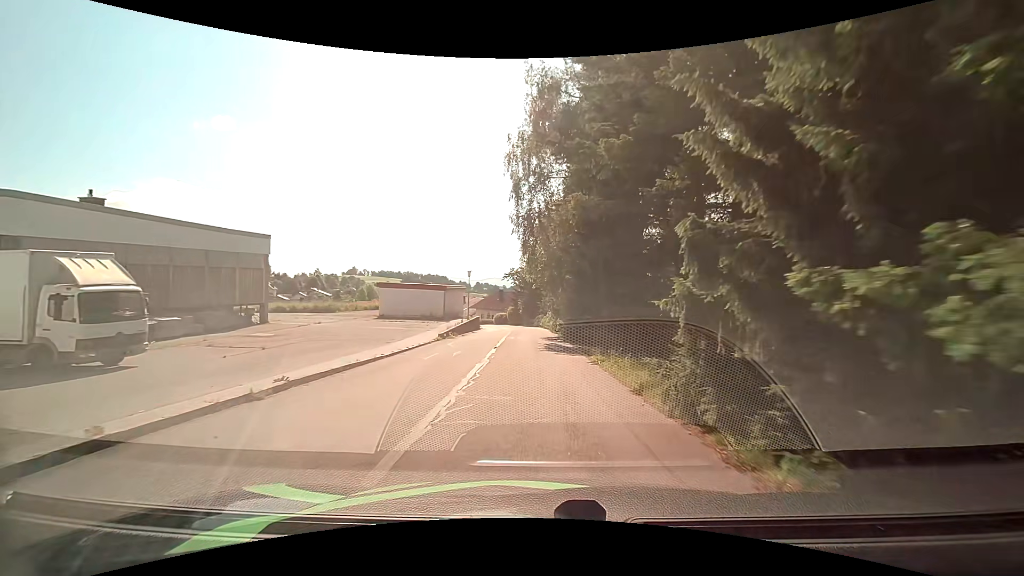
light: Day
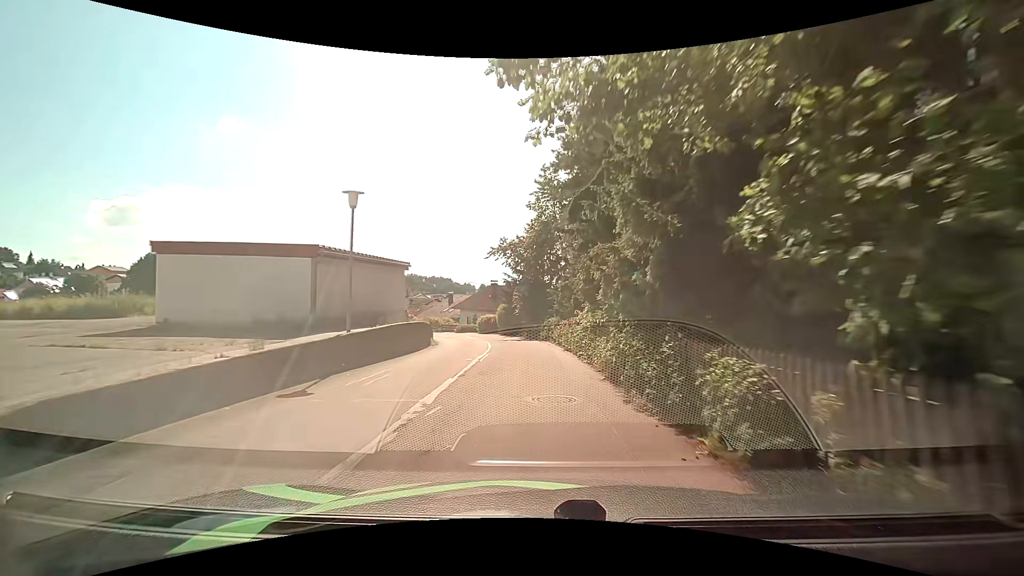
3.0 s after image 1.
(0.0, +28.5) m; 0°
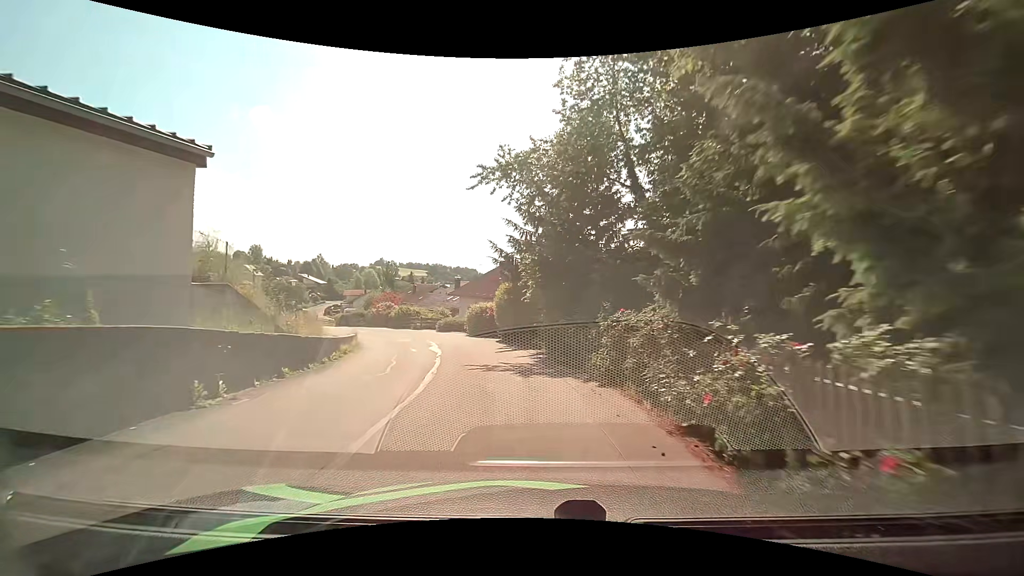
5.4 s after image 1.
(-0.3, +20.5) m; -3°
